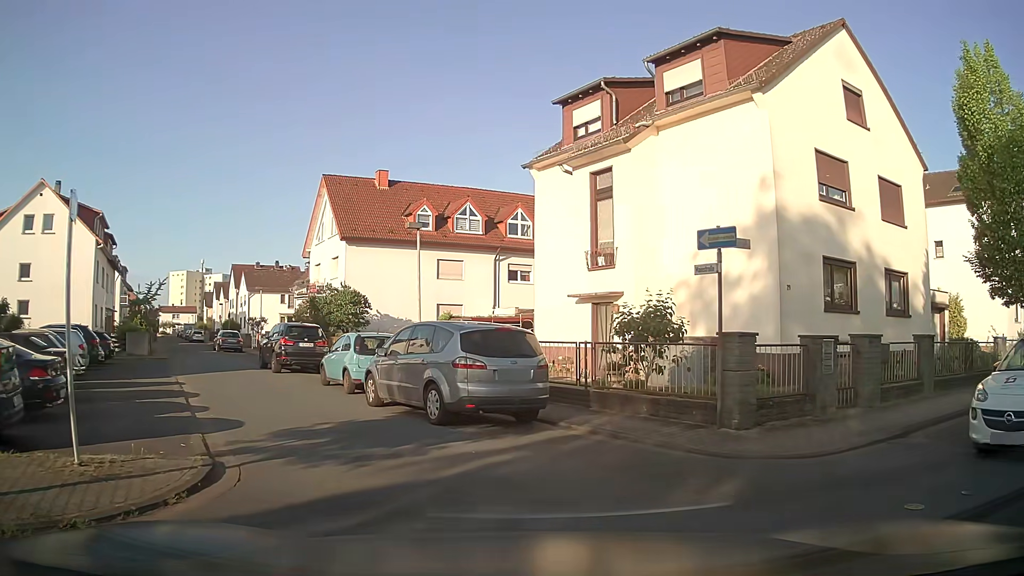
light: Day
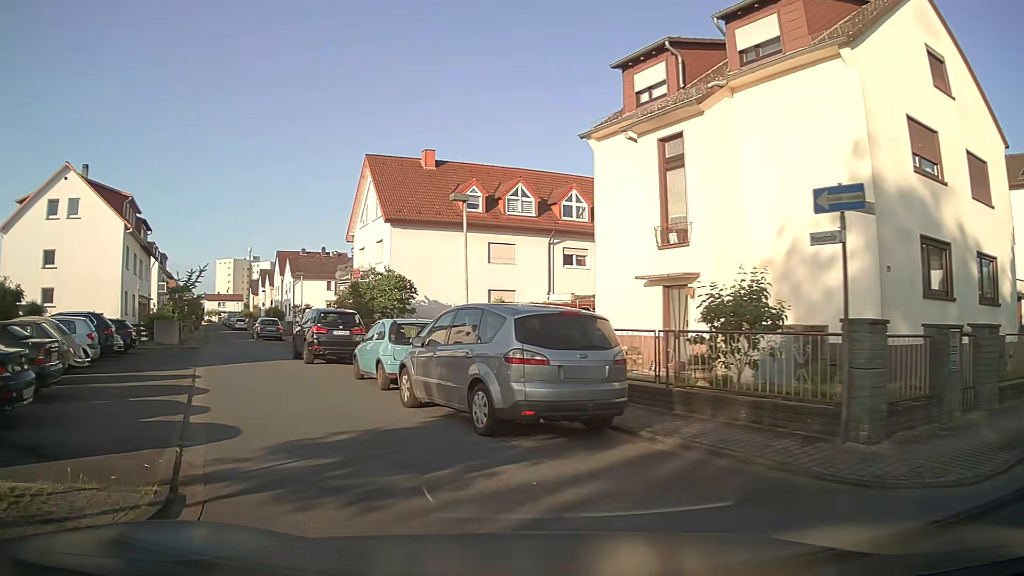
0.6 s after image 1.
(-0.1, +2.4) m; -3°
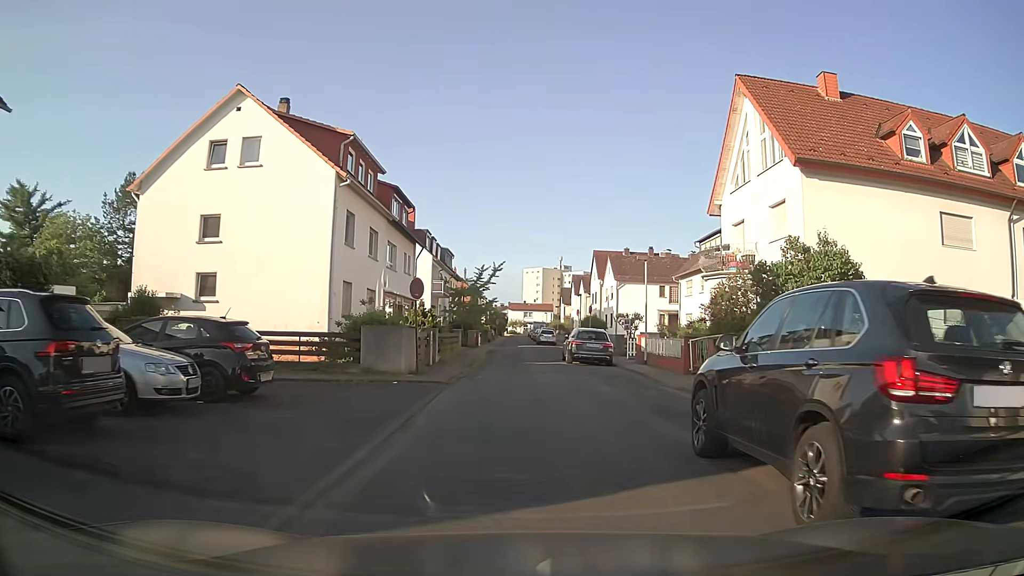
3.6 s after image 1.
(-6.1, +16.0) m; -28°
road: residential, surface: asphalt
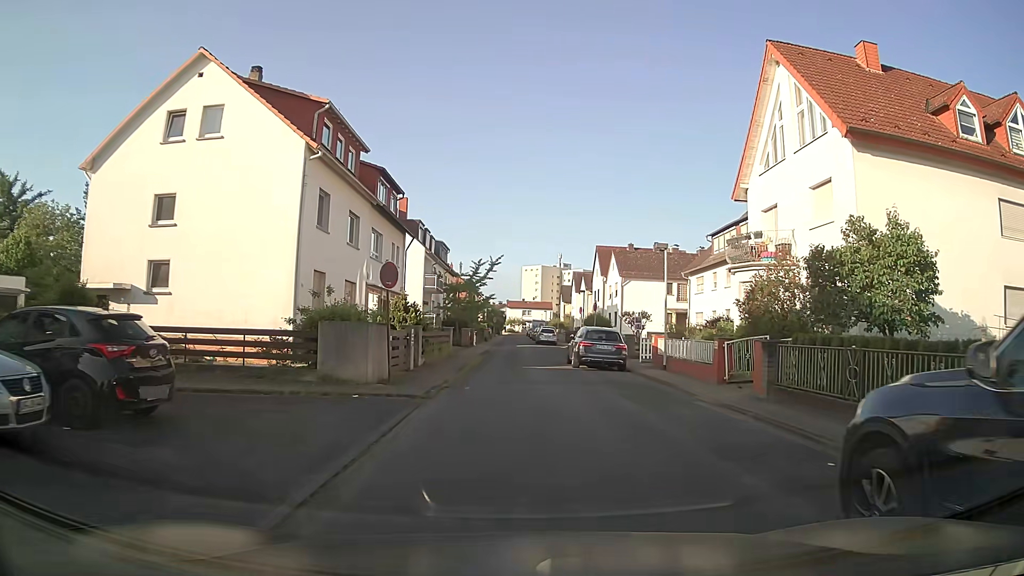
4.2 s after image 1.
(0.0, +3.9) m; 0°
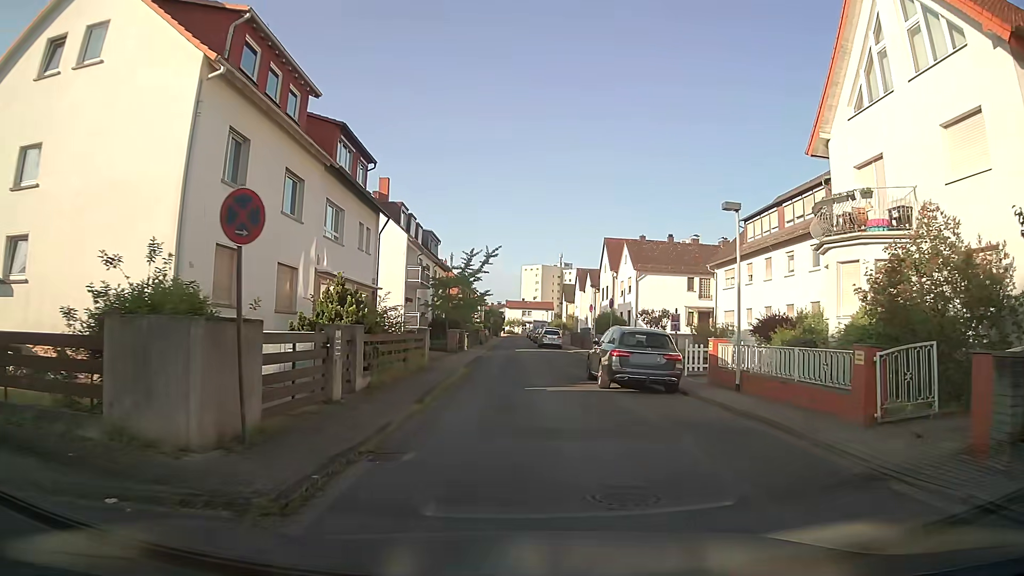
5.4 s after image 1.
(0.0, +8.0) m; 0°
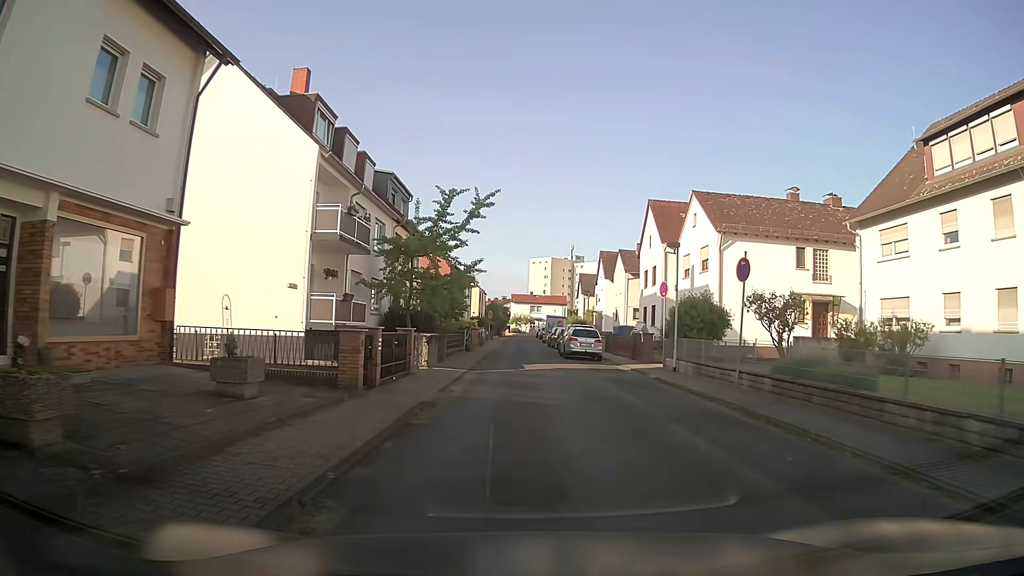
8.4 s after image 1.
(-0.2, +21.1) m; -1°
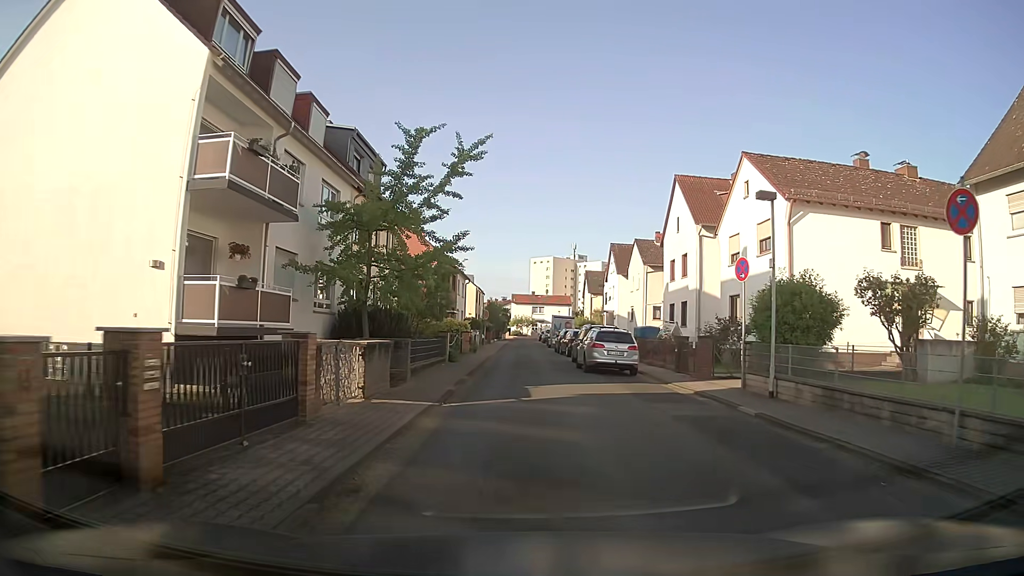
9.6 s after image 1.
(0.0, +8.9) m; +1°
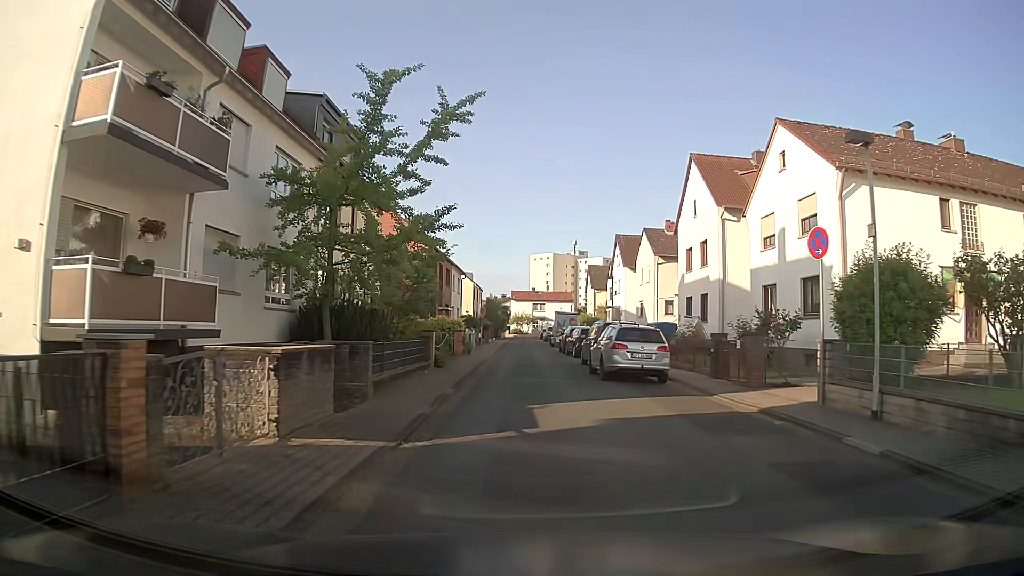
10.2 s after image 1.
(0.0, +4.4) m; -1°
